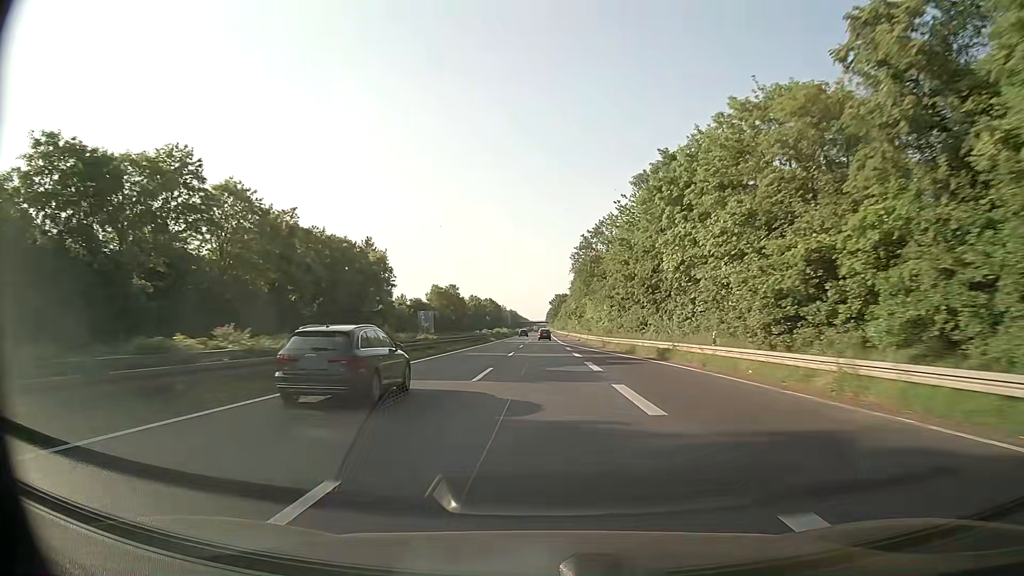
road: trunk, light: Day
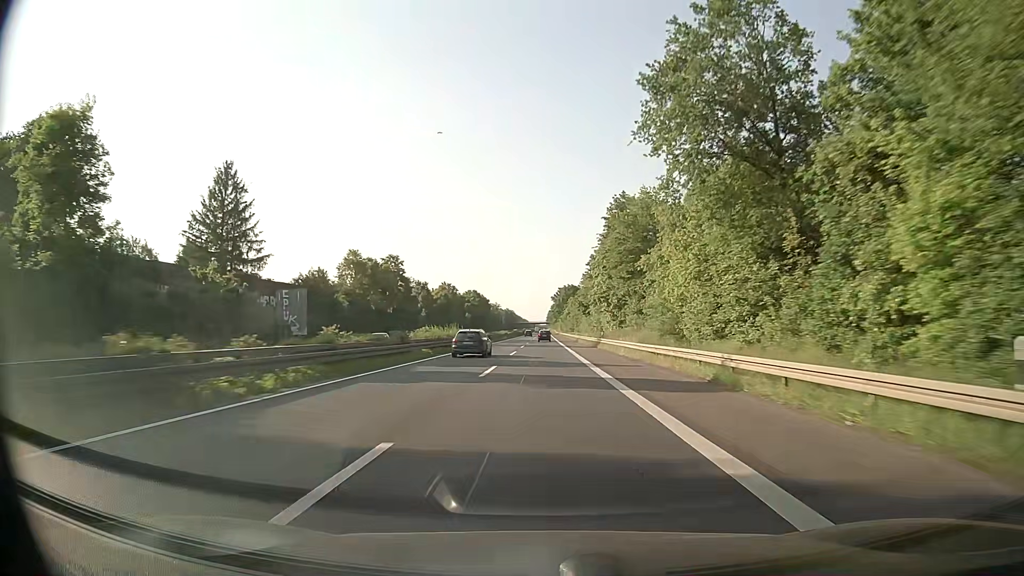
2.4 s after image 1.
(0.0, +70.1) m; 0°
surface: asphalt
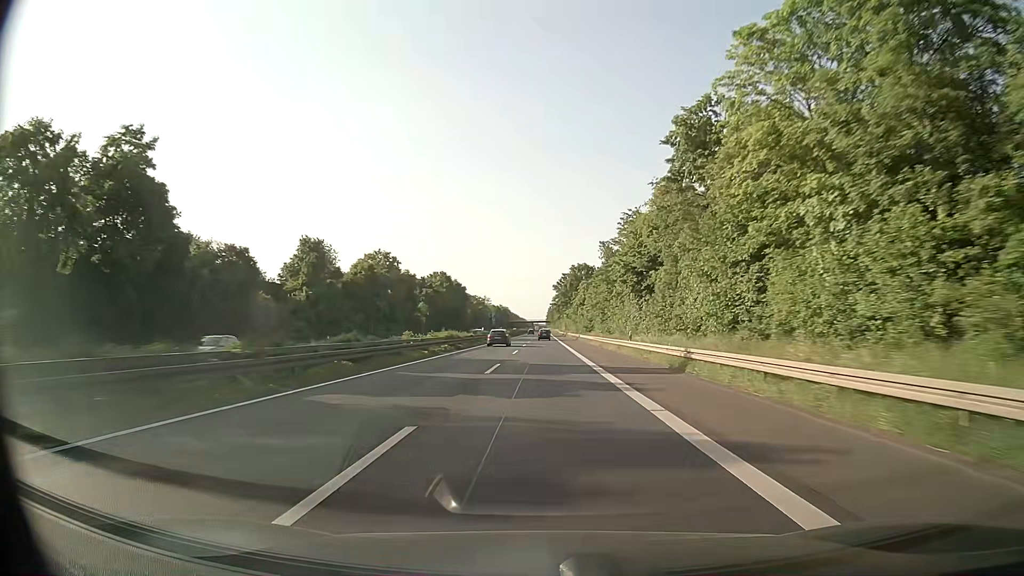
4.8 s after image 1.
(0.0, +70.9) m; 0°
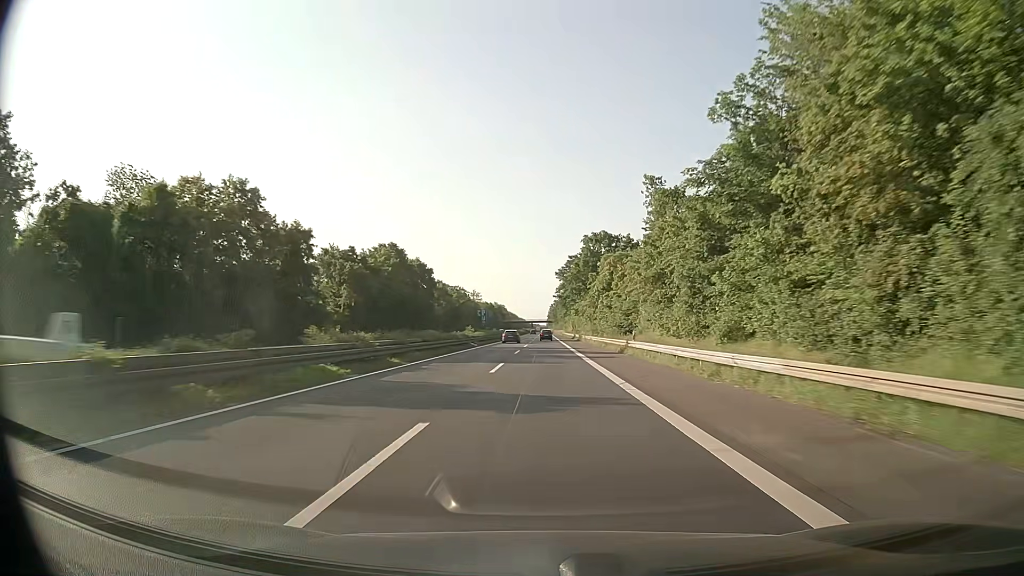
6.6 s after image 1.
(0.0, +53.7) m; 0°
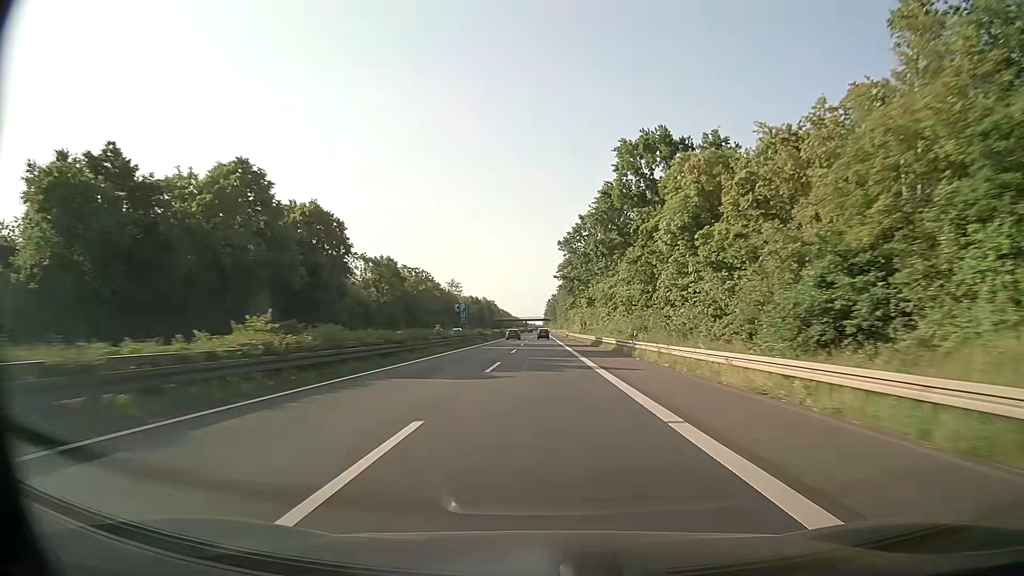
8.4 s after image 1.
(+0.2, +54.0) m; 0°
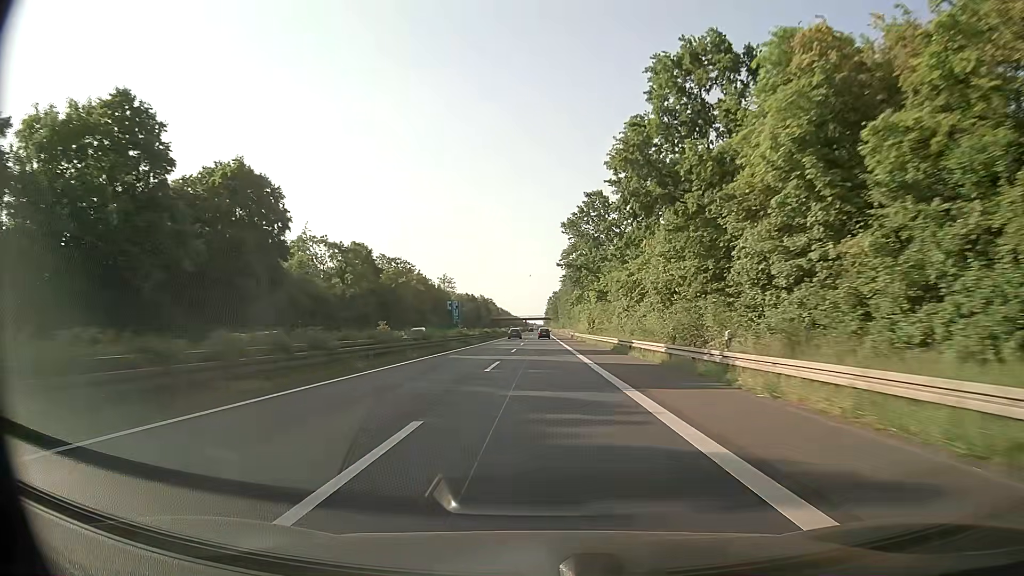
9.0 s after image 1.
(0.0, +18.1) m; 0°
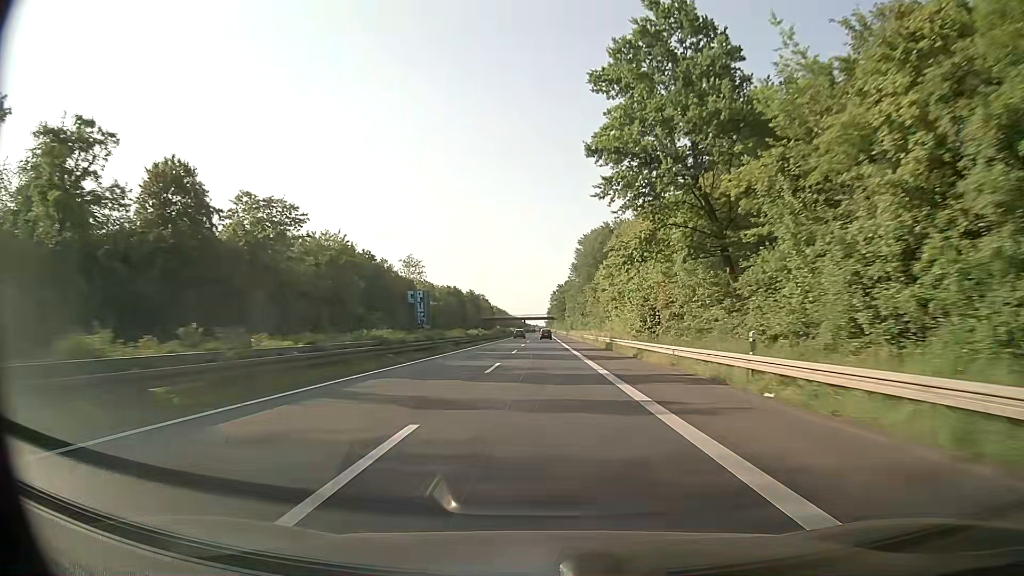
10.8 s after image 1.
(-0.1, +54.4) m; 0°
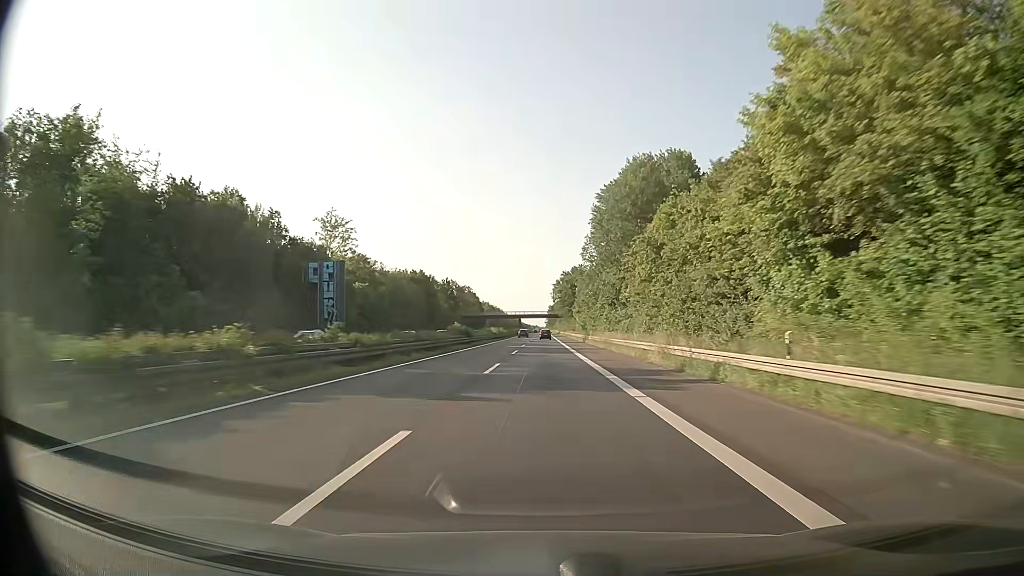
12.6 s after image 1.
(-0.1, +54.6) m; 0°
(0, +10) (0, +20) (0, +30) (0, +40) (0, +50) (0, +60) (0, +70) (0, +80) (0, +90) (0, +100) m
